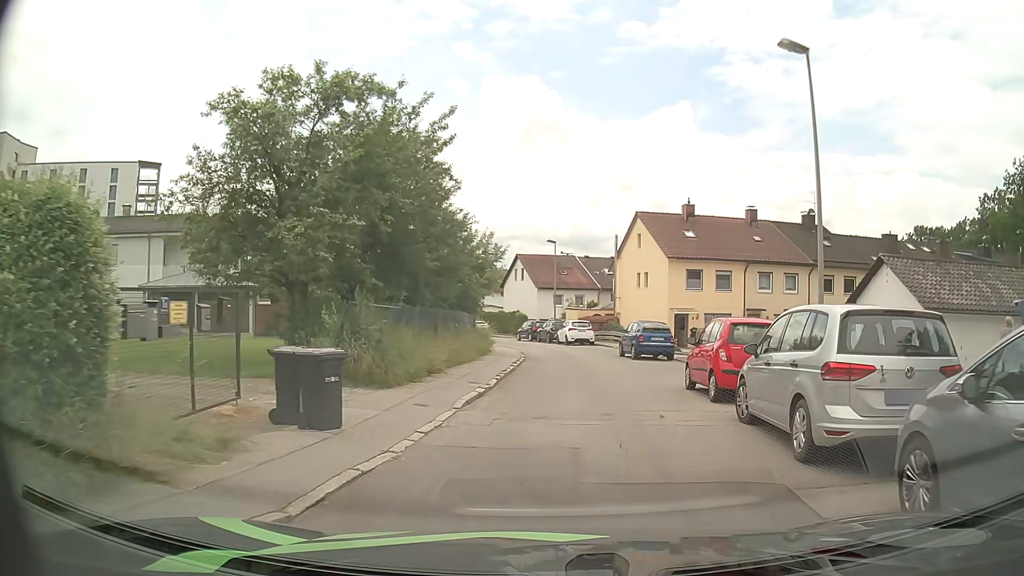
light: Day
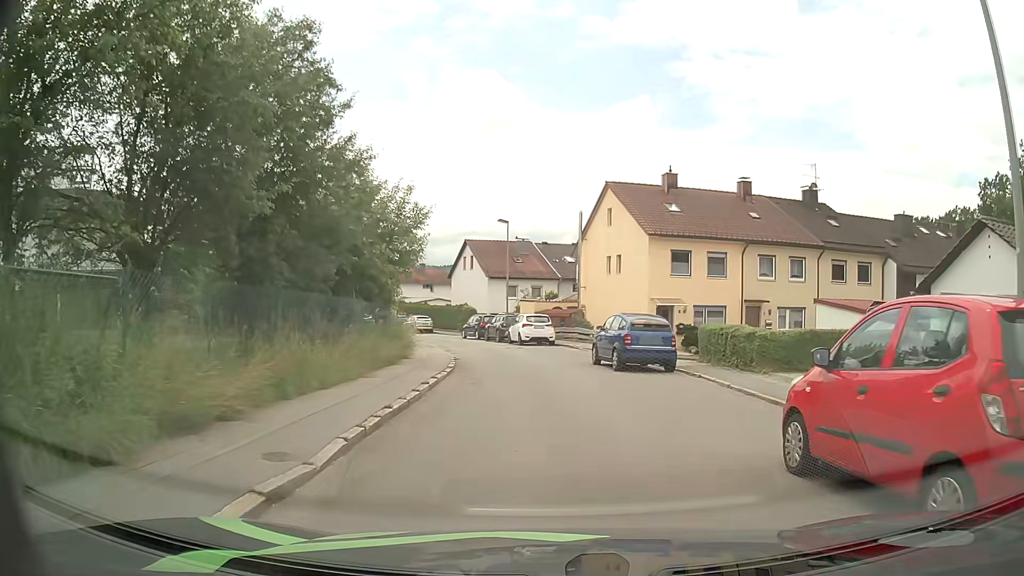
(+0.4, +8.7) m; +4°
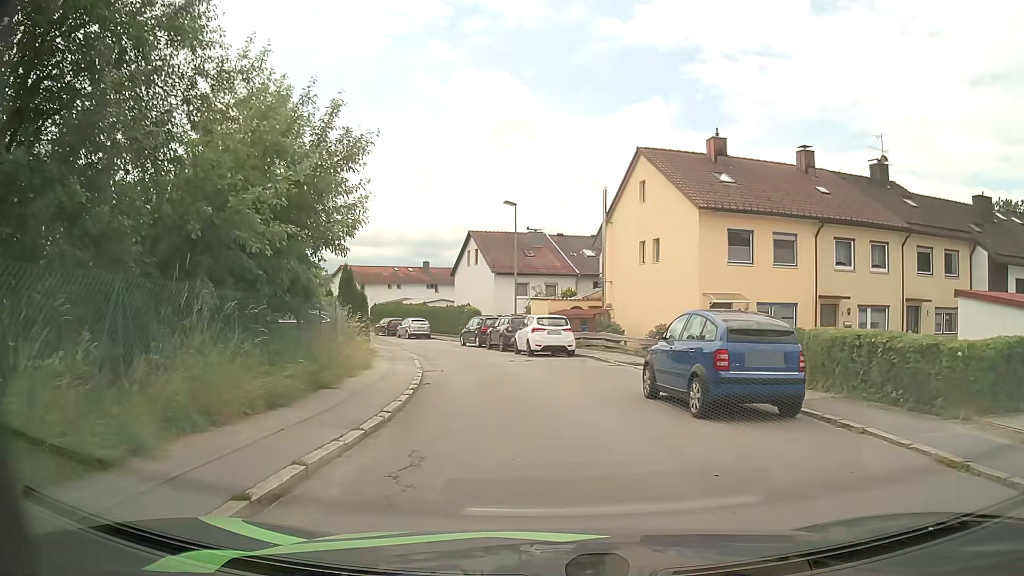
(0.0, +8.3) m; -2°
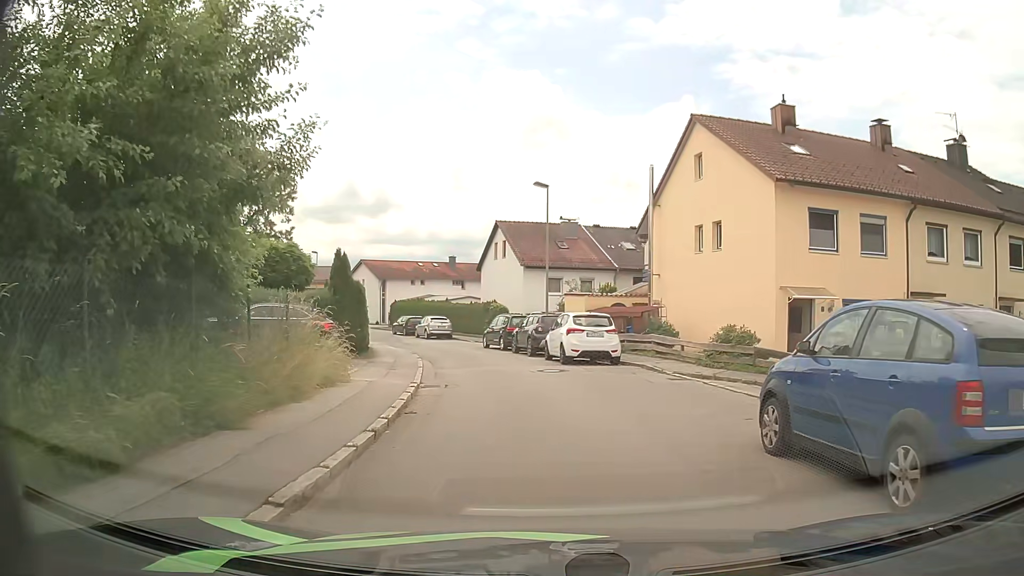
(-0.1, +5.0) m; -2°
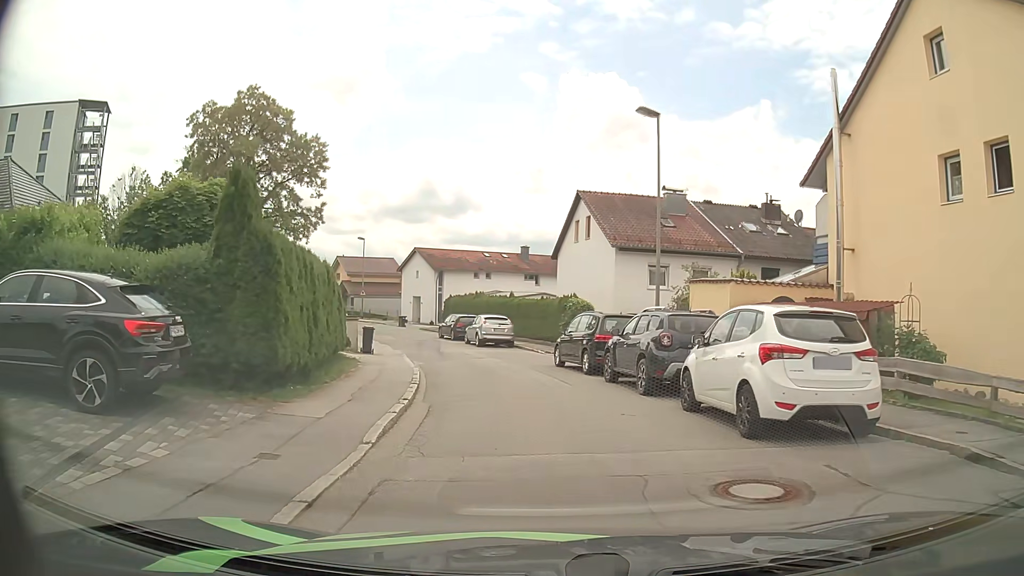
(-0.8, +12.7) m; -8°
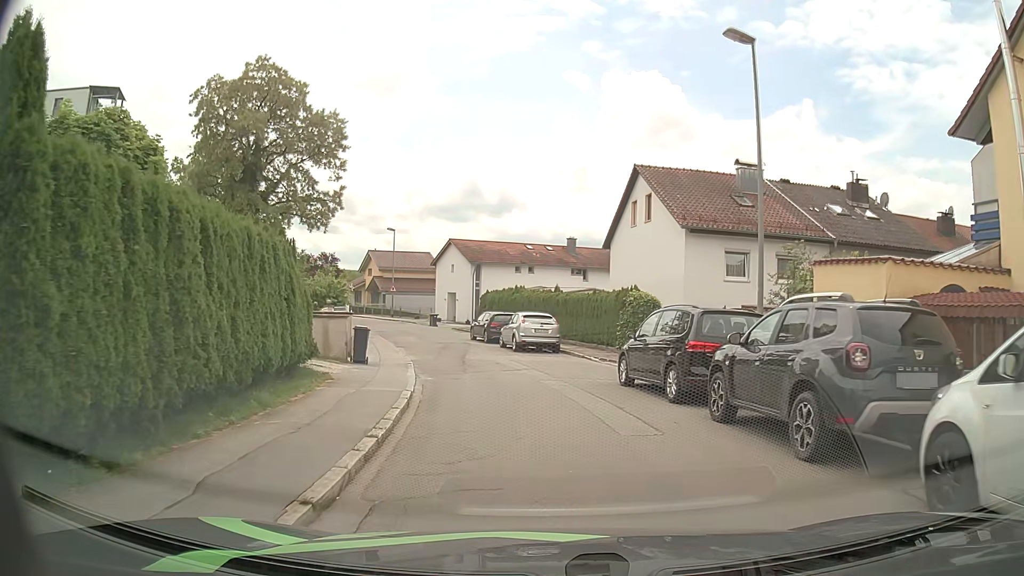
(-0.1, +6.3) m; -2°
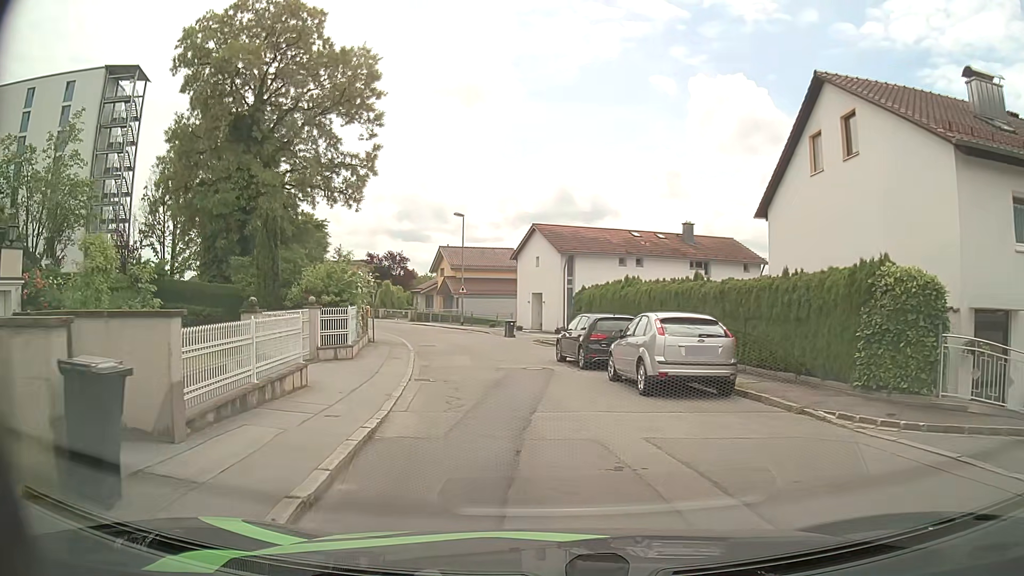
(-1.1, +13.3) m; -9°
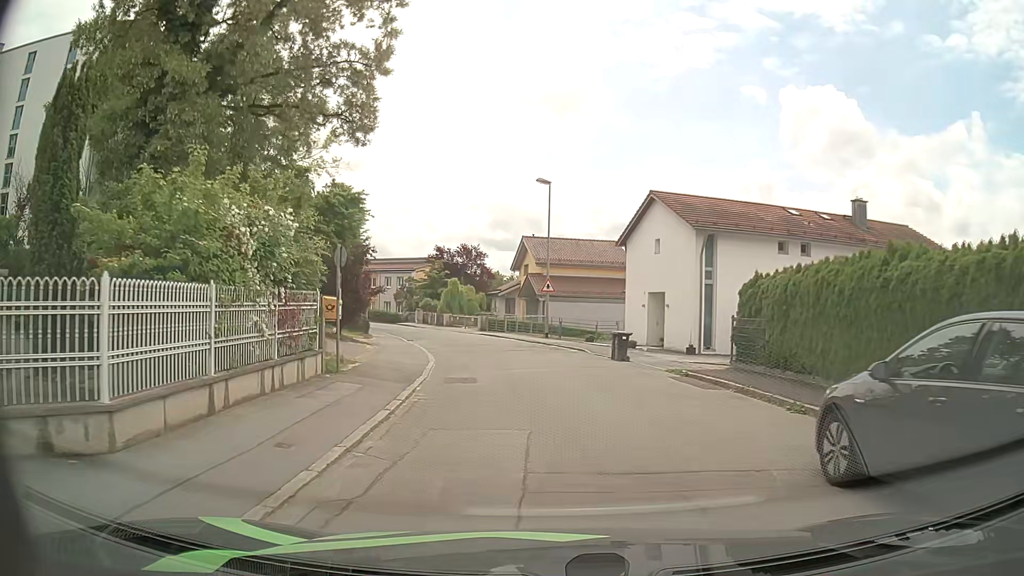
(-1.0, +14.8) m; -7°
